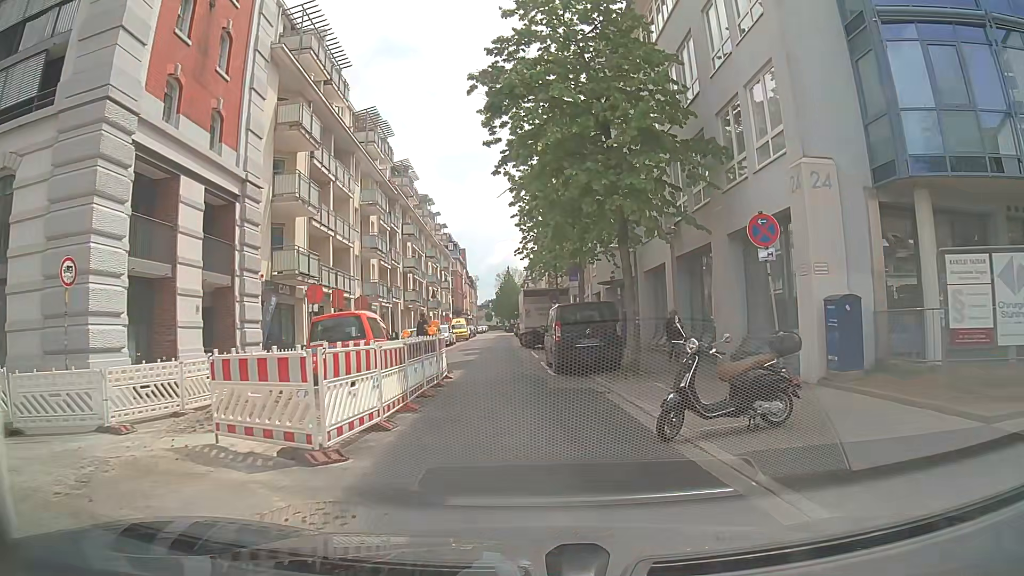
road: residential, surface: asphalt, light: Day
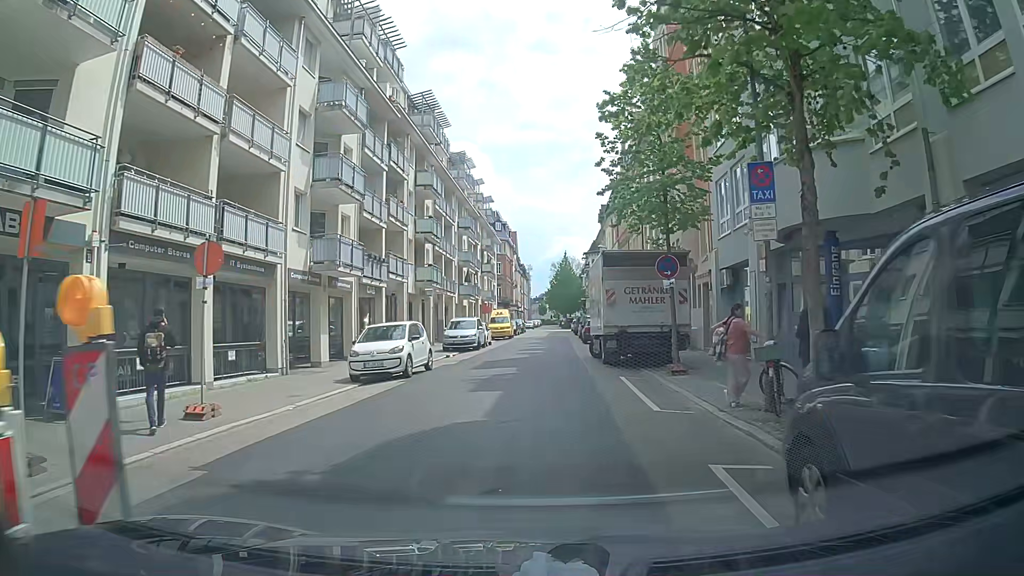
(-0.4, +17.9) m; -3°
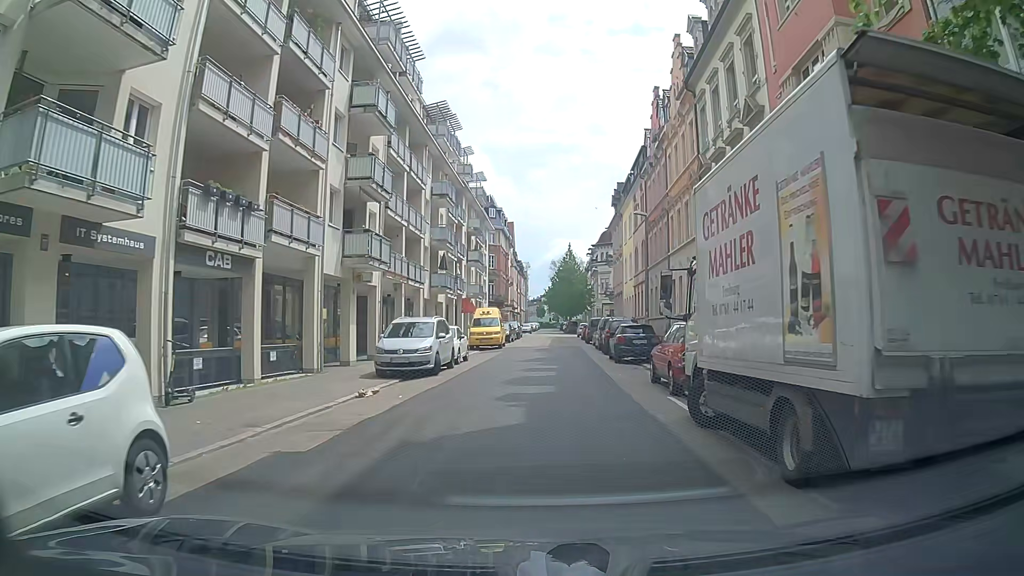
(0.0, +15.3) m; -3°
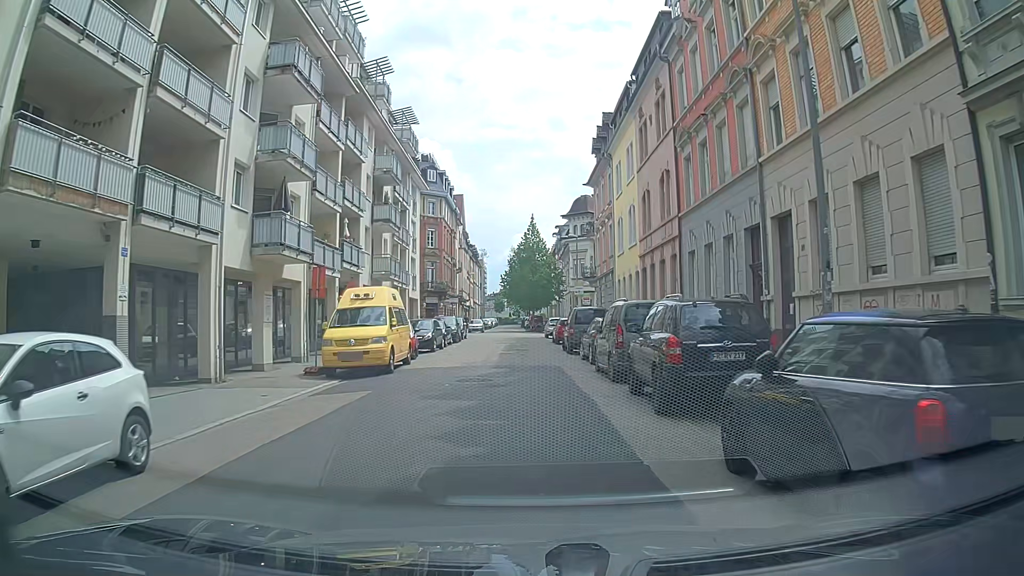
(+1.5, +21.2) m; +5°
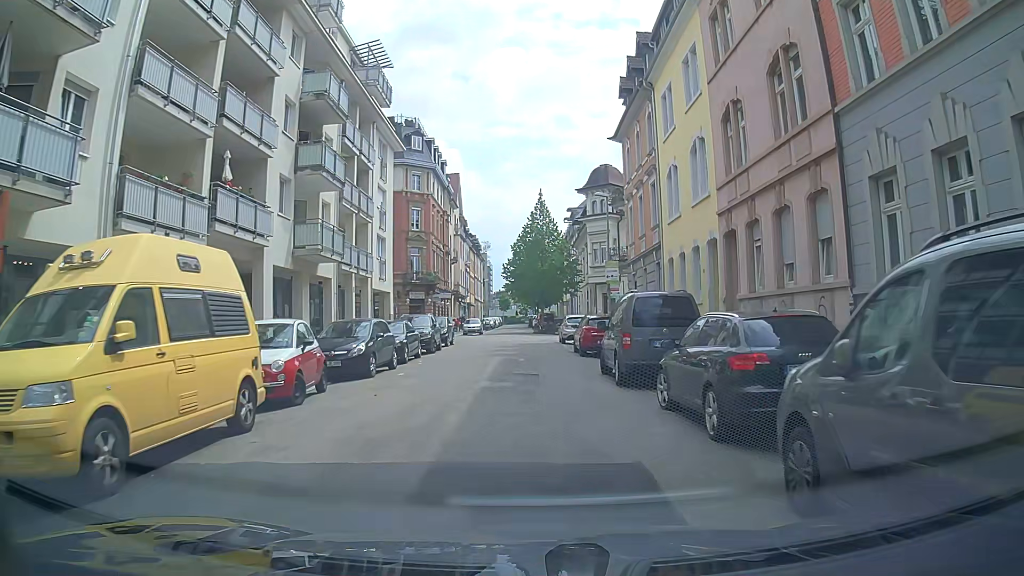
(-0.1, +13.1) m; 0°
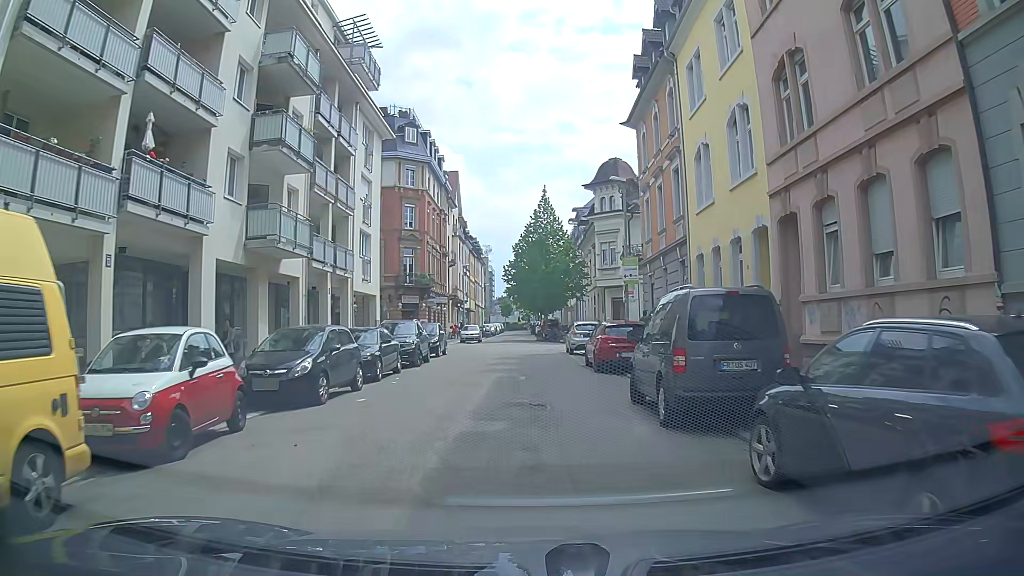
(0.0, +4.4) m; -1°
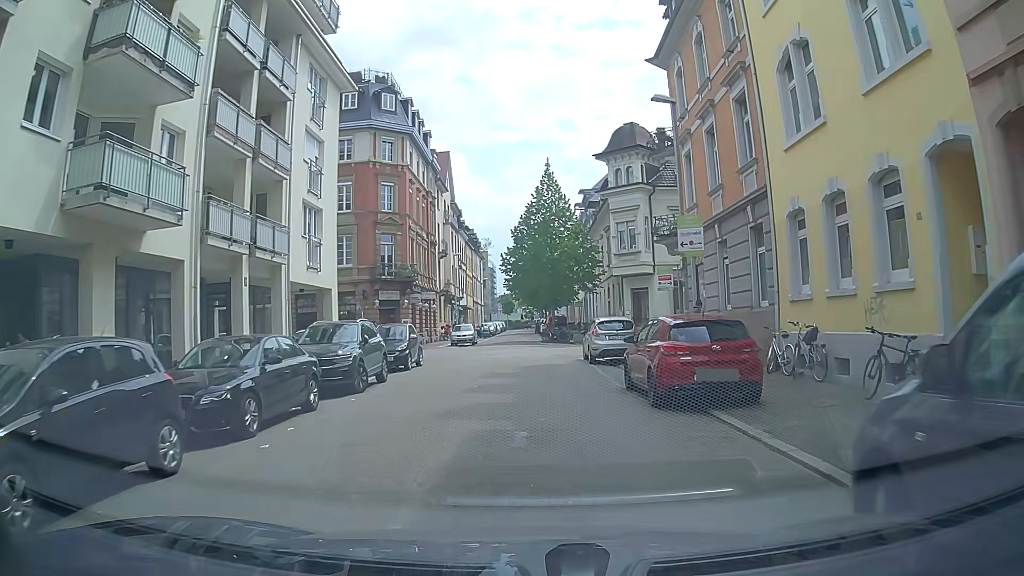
(+0.1, +8.5) m; -2°
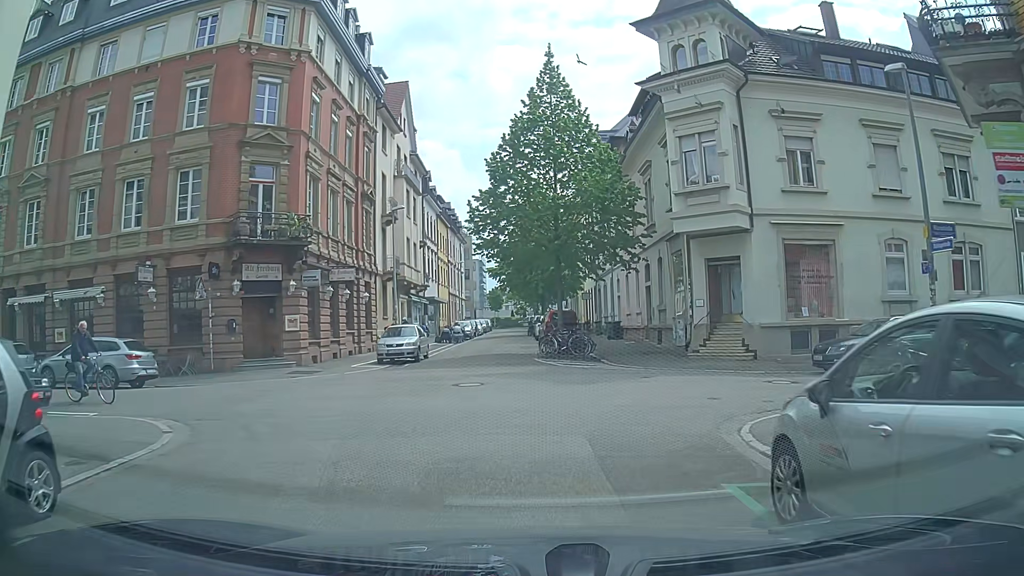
(+0.8, +19.5) m; +3°
